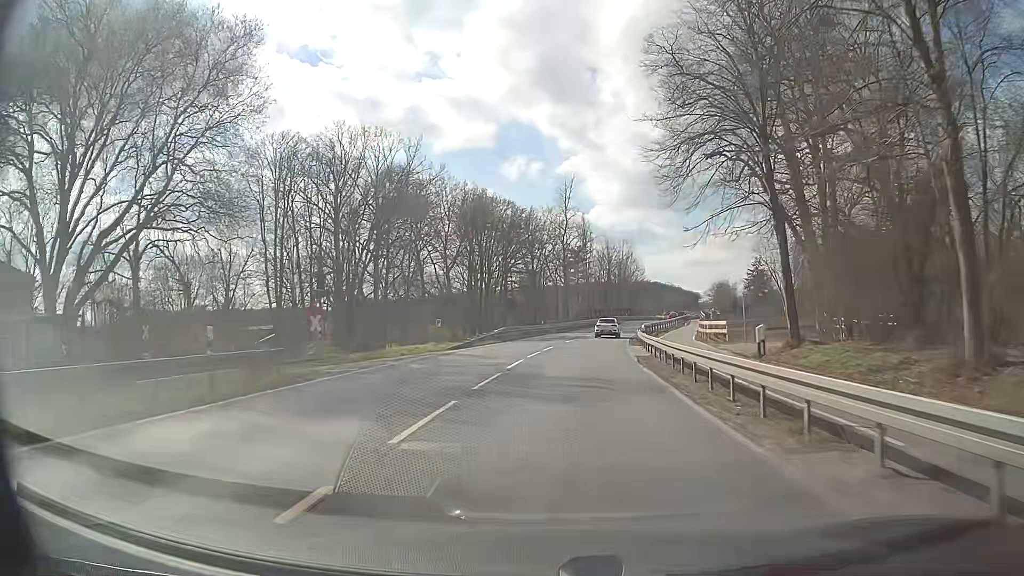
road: primary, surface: asphalt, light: Day
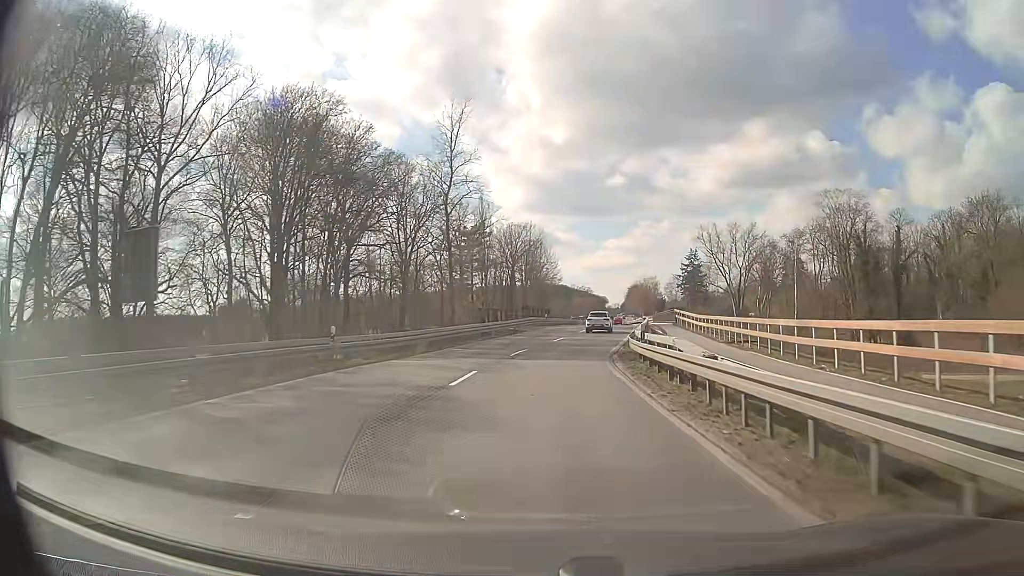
(+3.0, +42.7) m; +8°
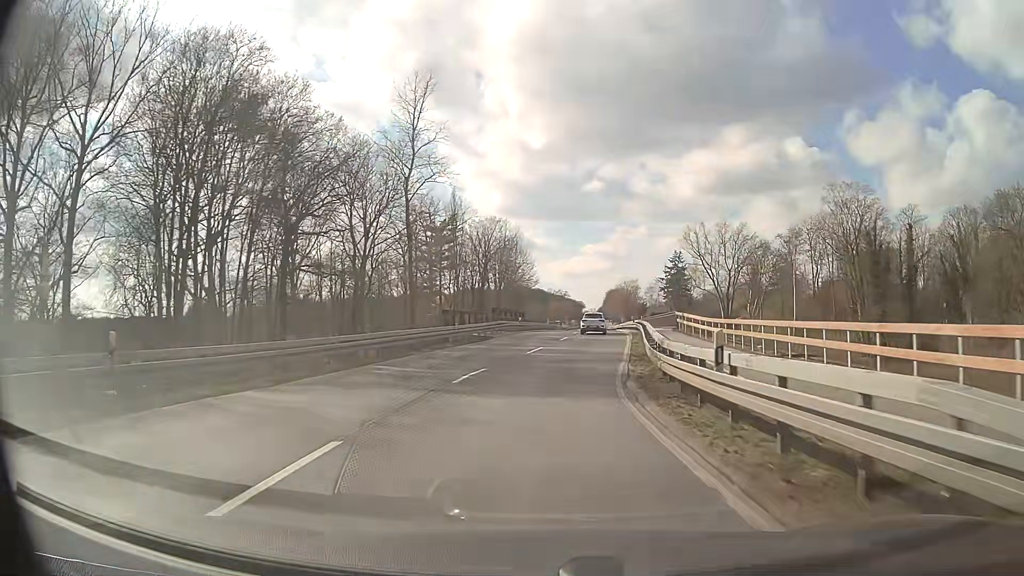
(+0.2, +10.7) m; +2°
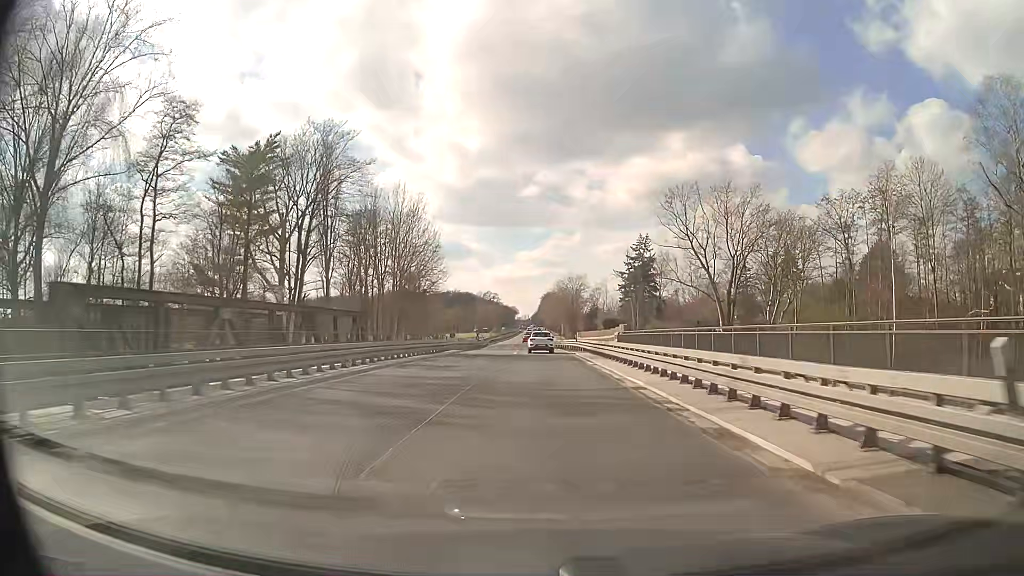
(+4.0, +53.0) m; +6°
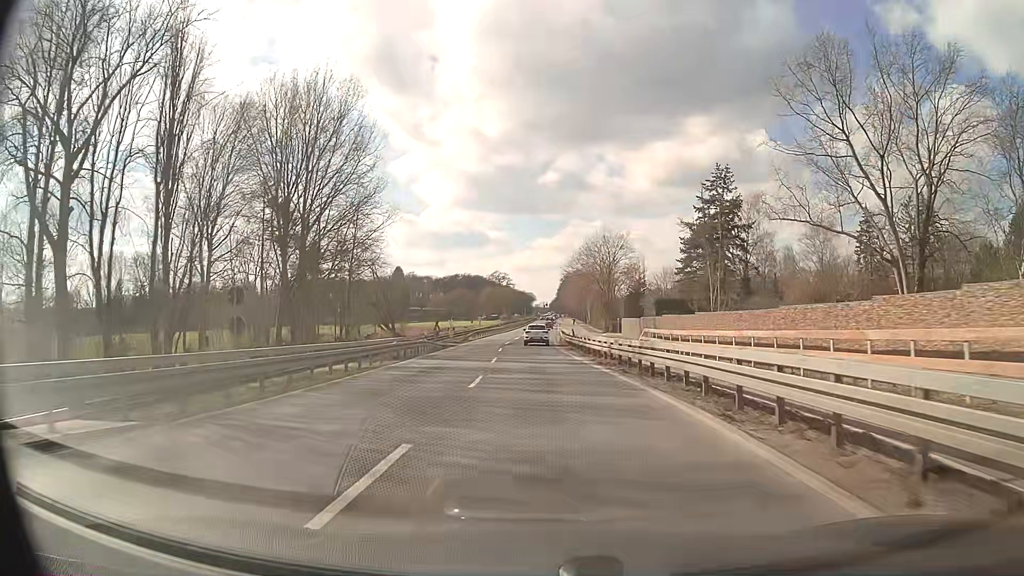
(-0.2, +53.6) m; -1°
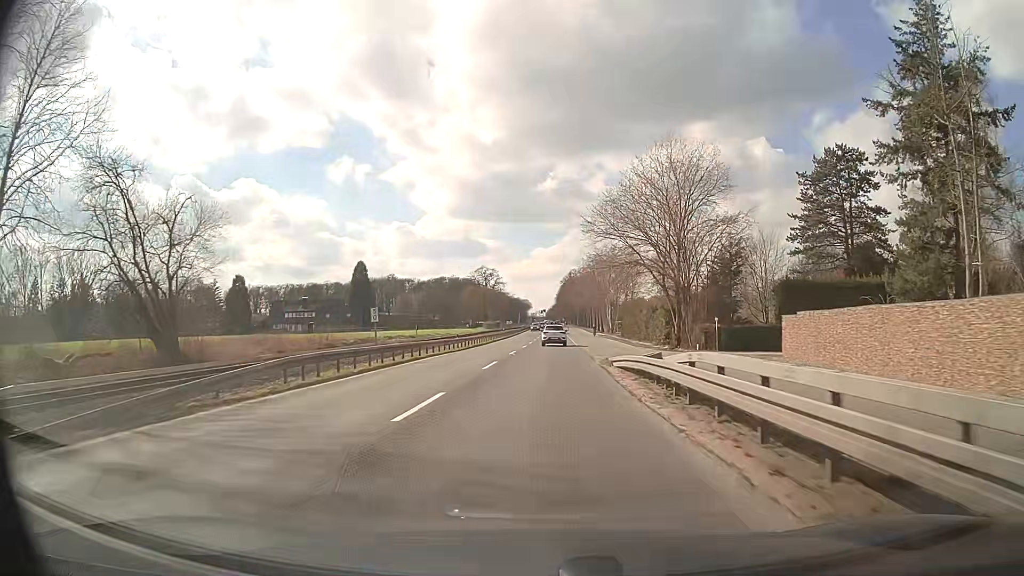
(-0.9, +54.2) m; 0°
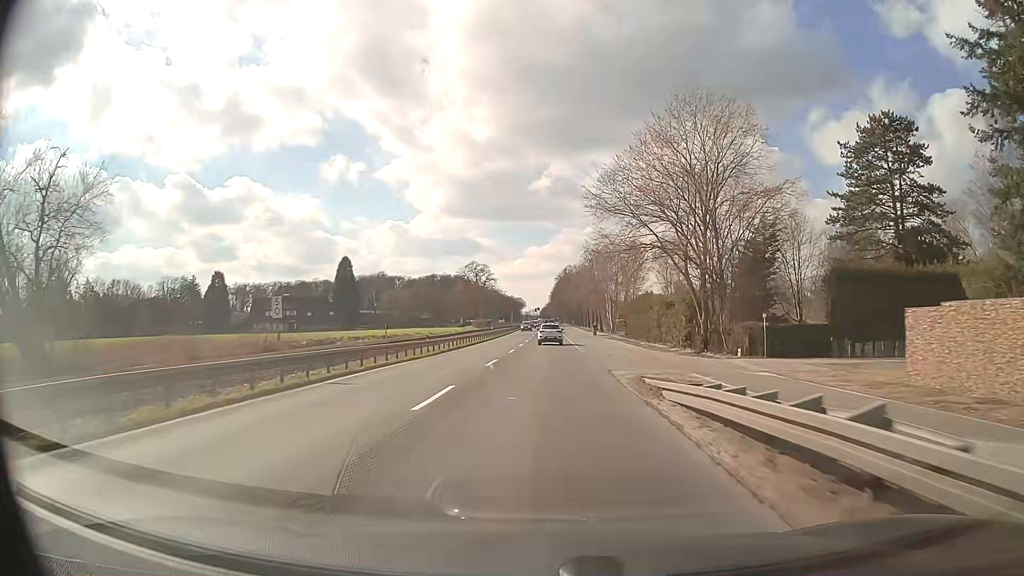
(+0.1, +10.8) m; +1°
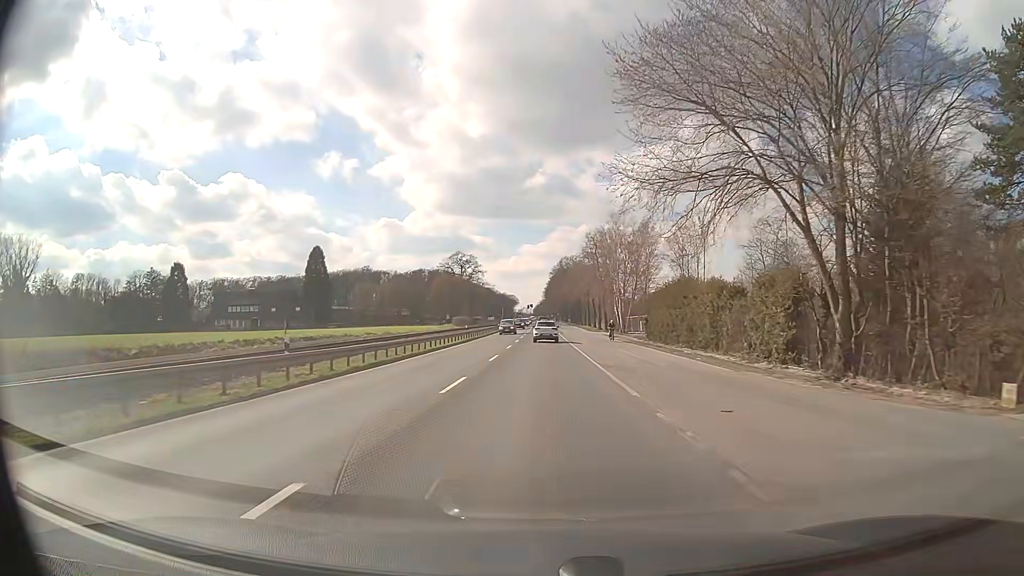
(+0.1, +21.4) m; +1°
(0, +10) (0, +20) (0, +30) (0, +40) (0, +50) (0, +60) (0, +70) (0, +80) (0, +90) (0, +100) m
